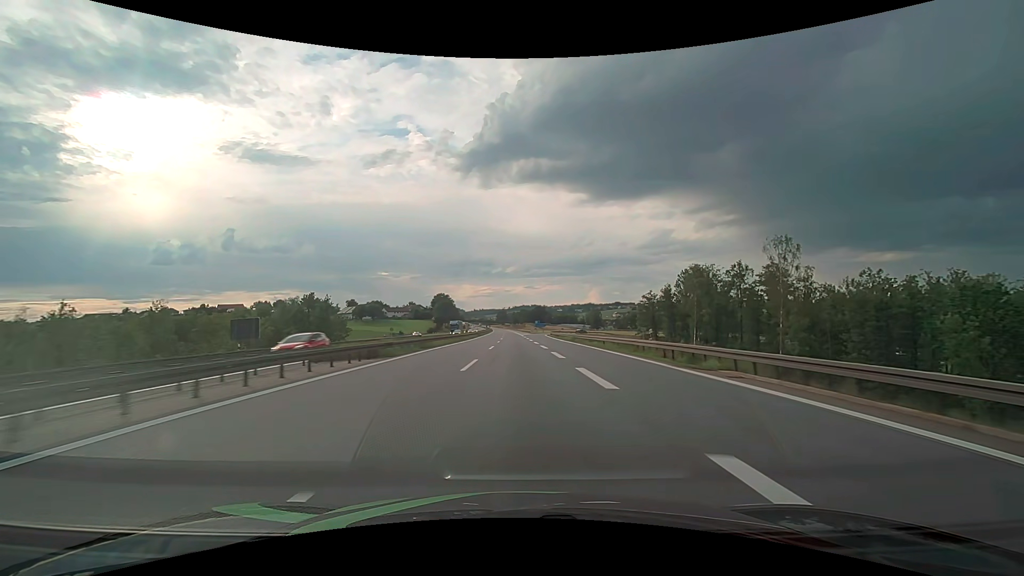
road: motorway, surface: asphalt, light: Day
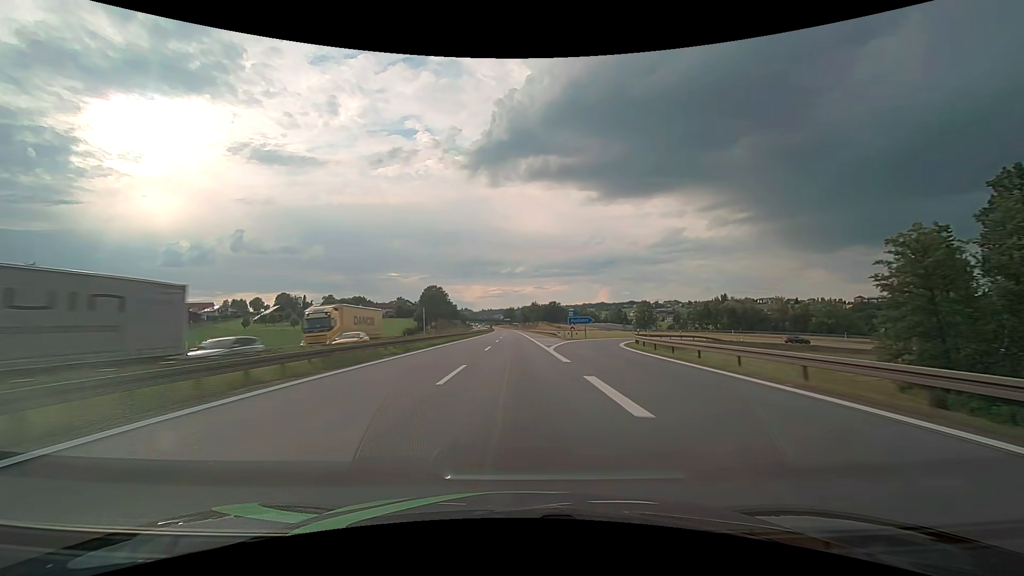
(-0.6, +76.0) m; -1°
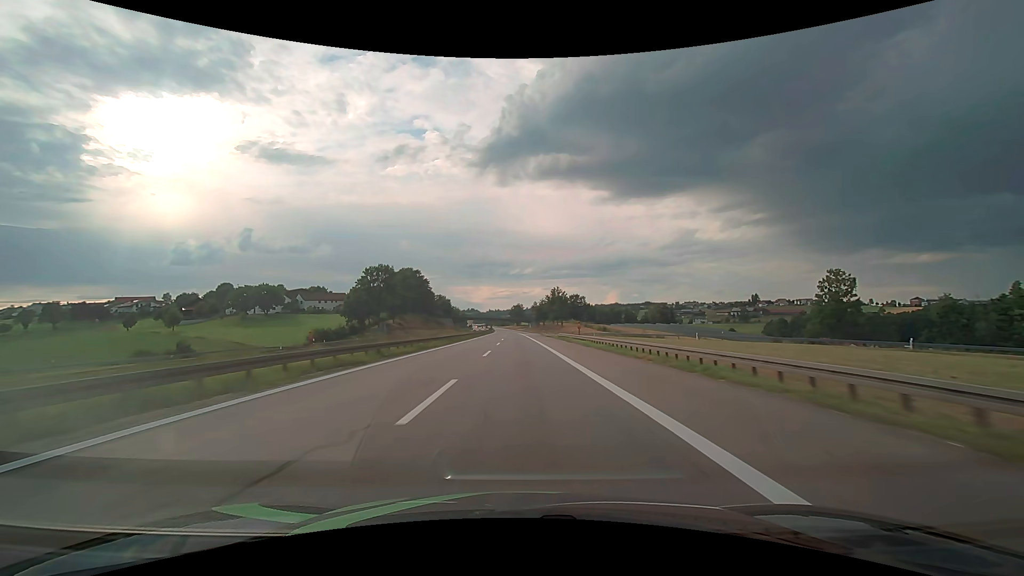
(-1.1, +95.0) m; -1°
(0, +10) (0, +20) (0, +30) (0, +40) (0, +50) (0, +60) (0, +70) (0, +80) (0, +90) (-1, +100) m
